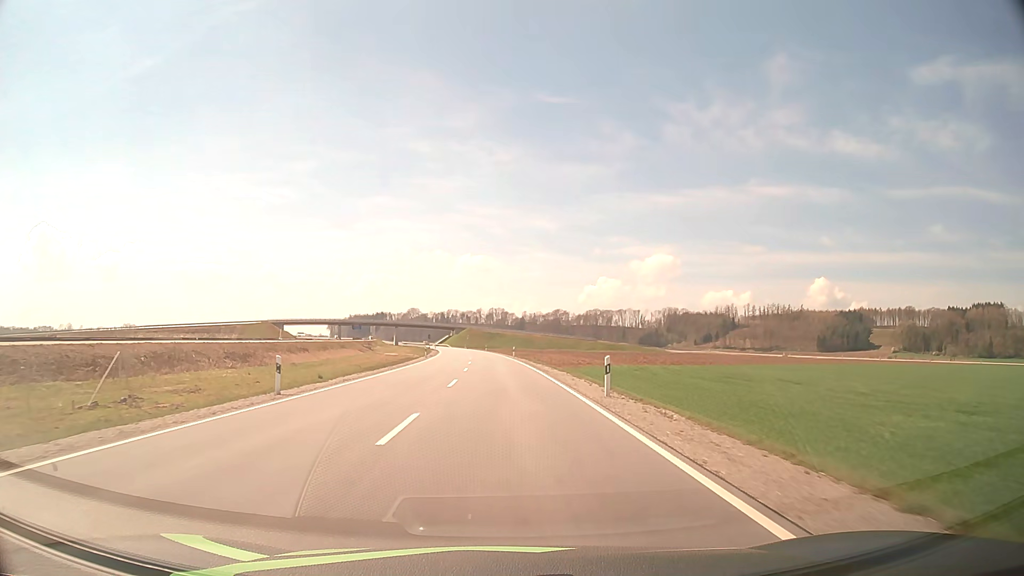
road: tertiary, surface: asphalt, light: Day
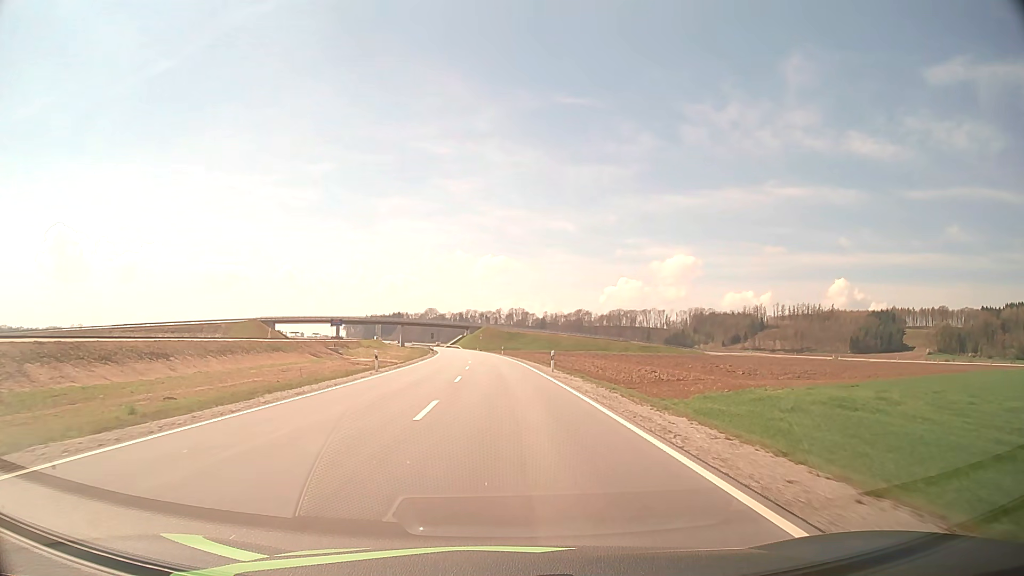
(-0.5, +33.7) m; -2°
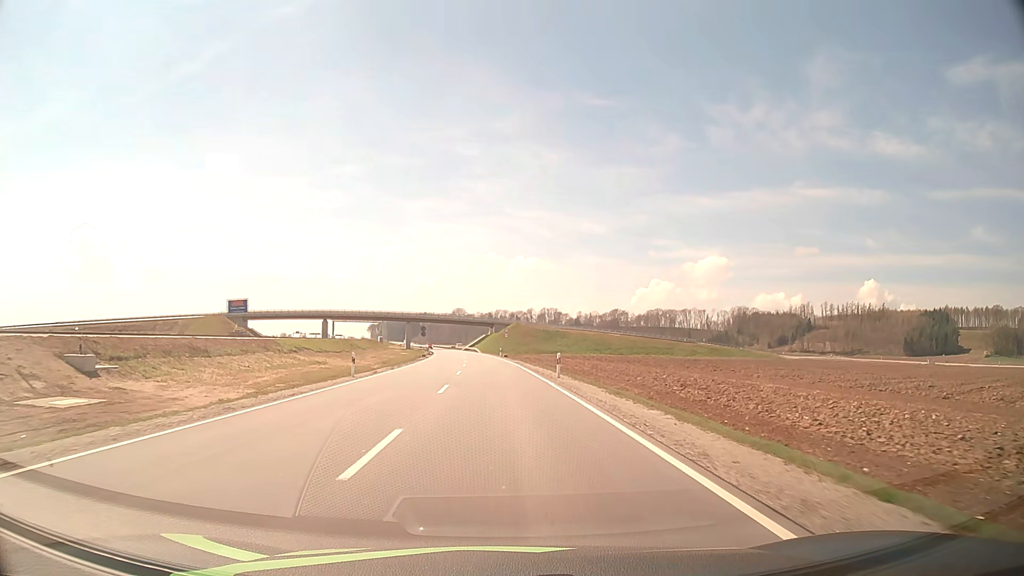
(-1.4, +54.6) m; -3°
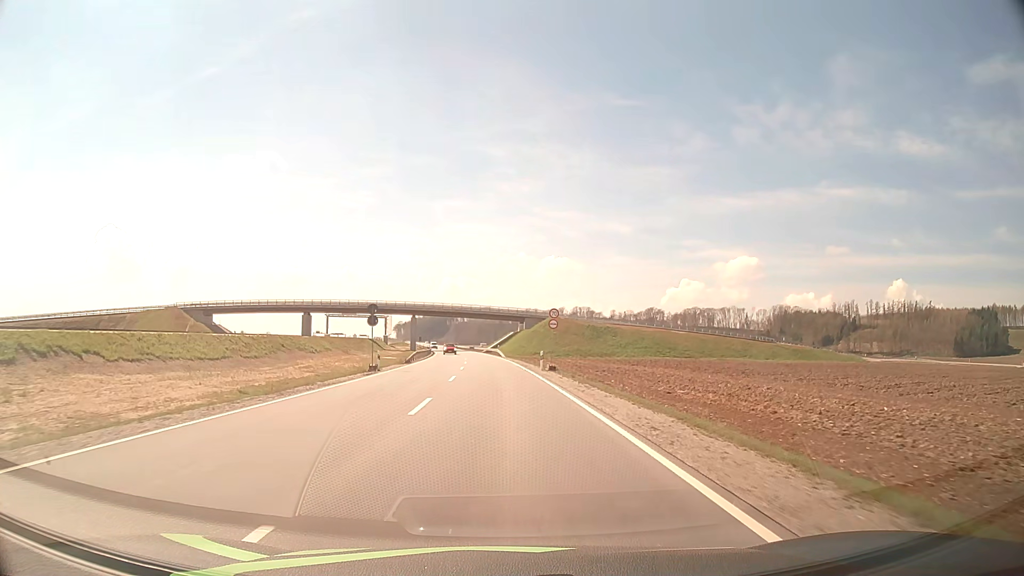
(-0.9, +42.9) m; -2°
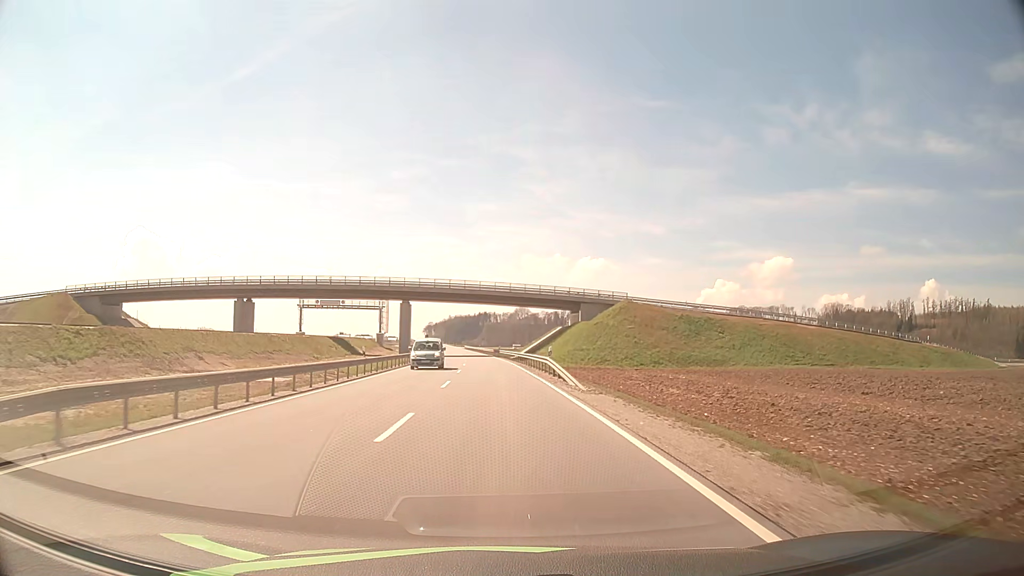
(-1.4, +52.9) m; -3°
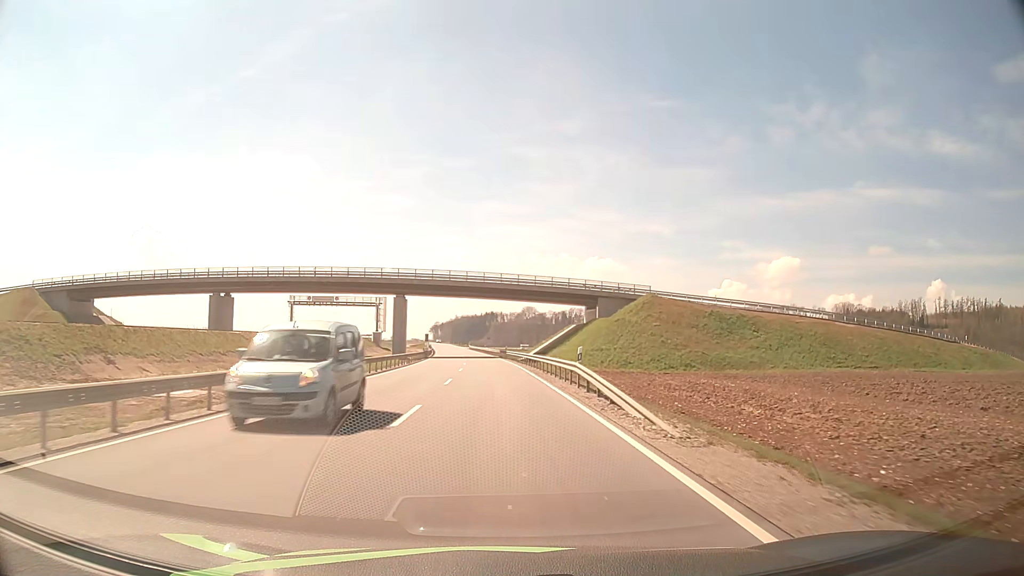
(-0.1, +10.6) m; -1°
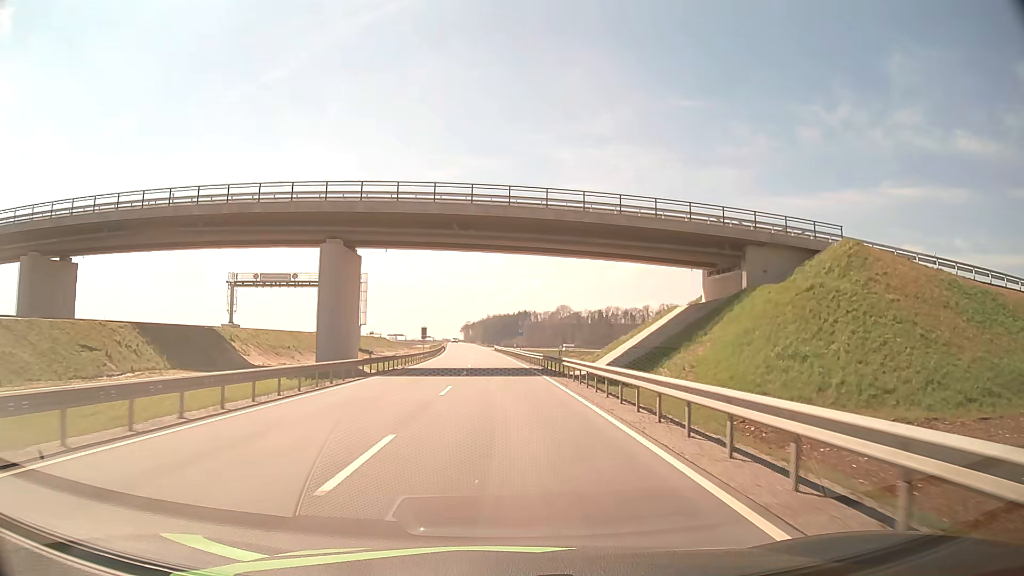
(-0.9, +42.2) m; -3°
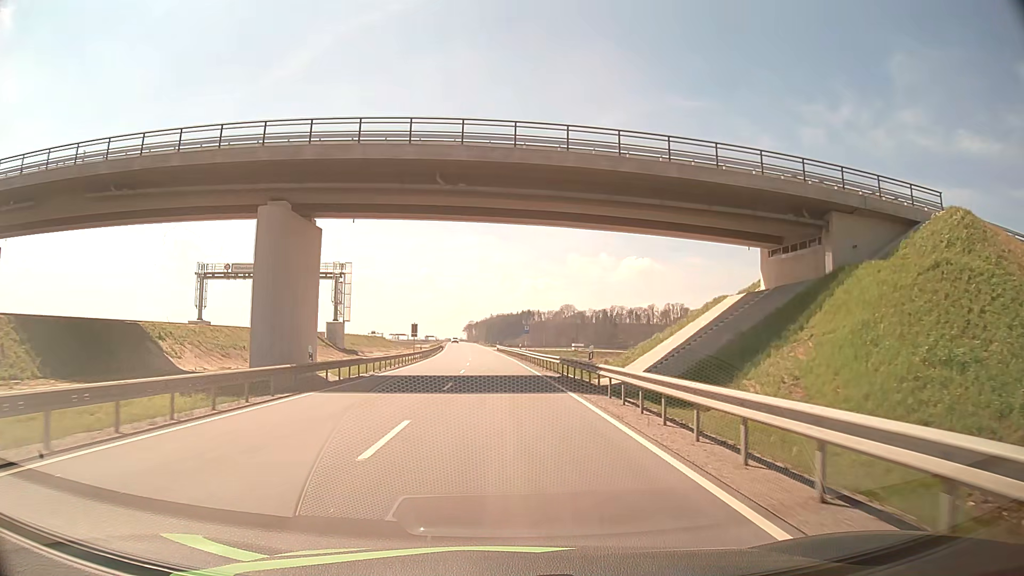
(0.0, +10.5) m; 0°
(0, +10) (0, +20) (0, +30) (-1, +40) (-1, +50) (-1, +60) (-2, +70) (-3, +80) (-3, +90) (-4, +100) m
